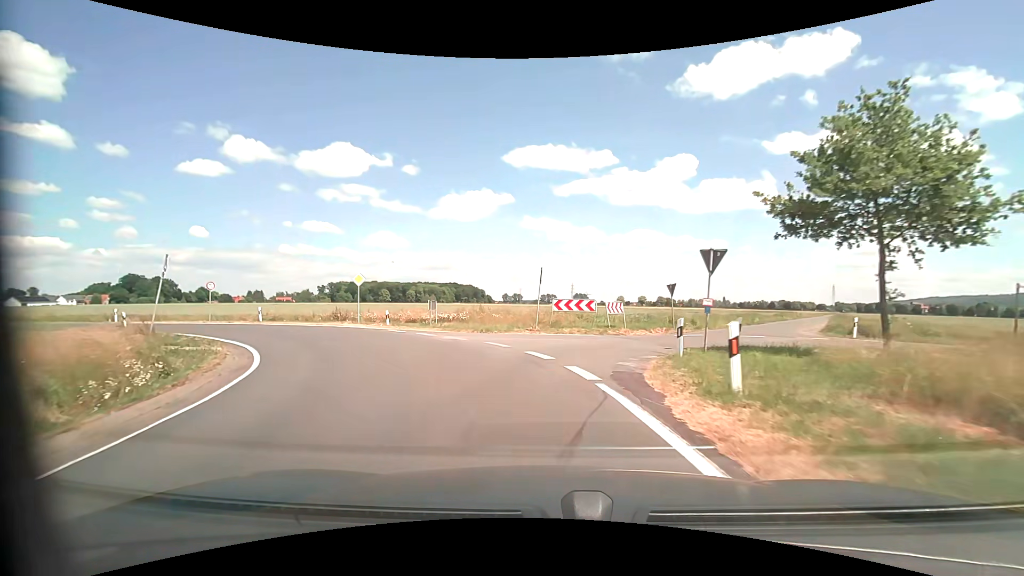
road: tertiary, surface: asphalt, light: Day
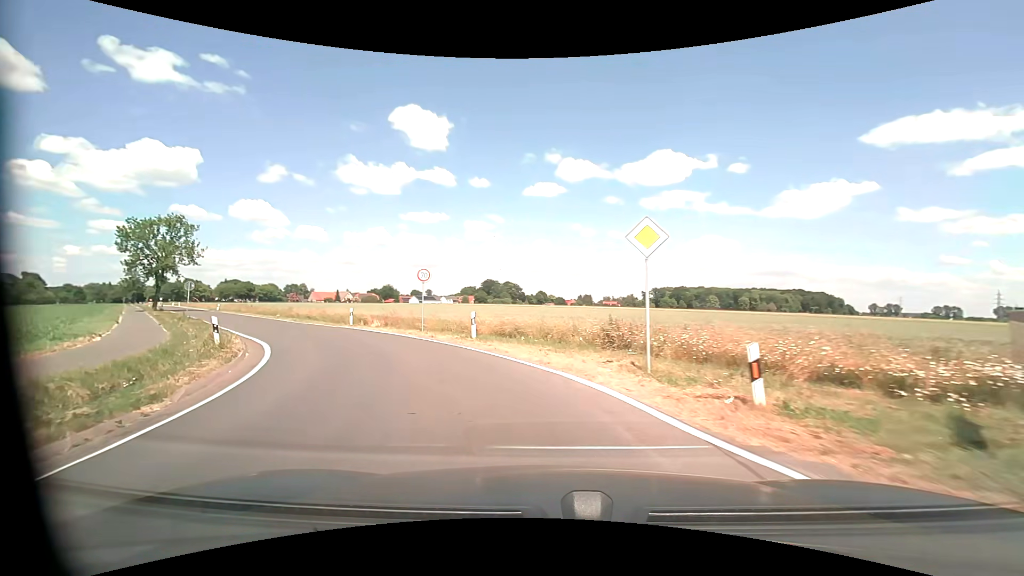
(-5.4, +19.3) m; -36°
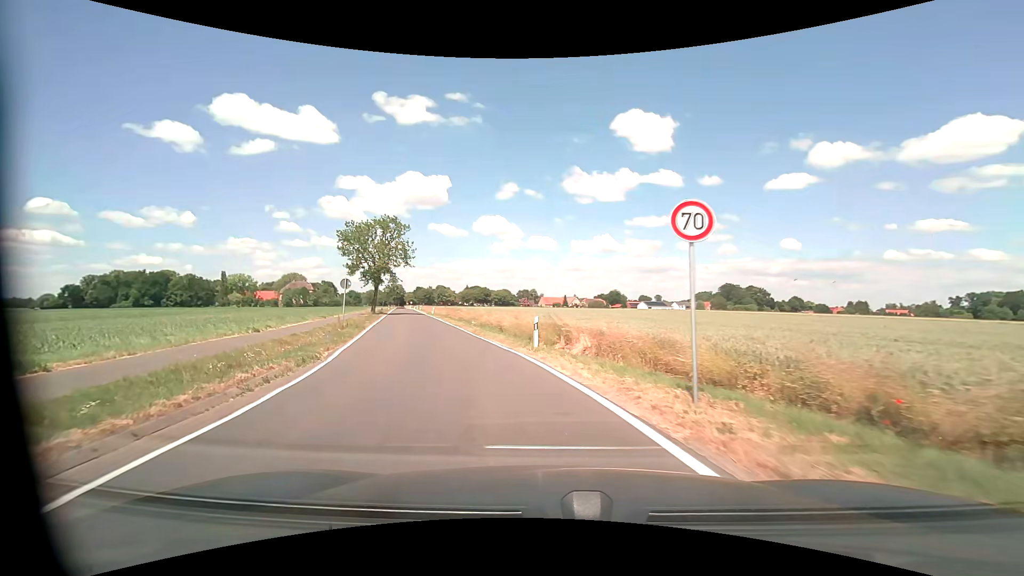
(-3.3, +14.6) m; -25°
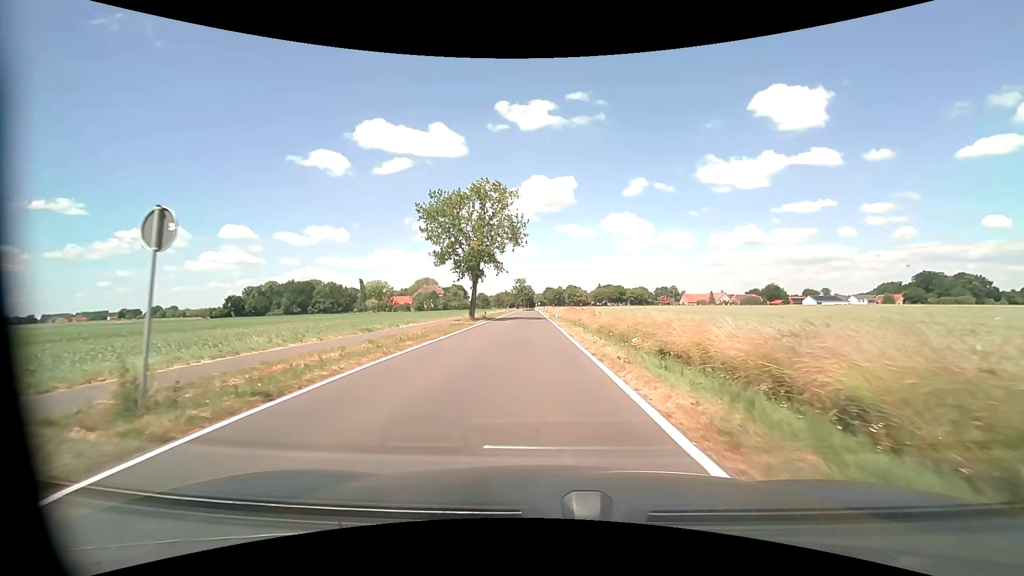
(-3.8, +21.8) m; -15°
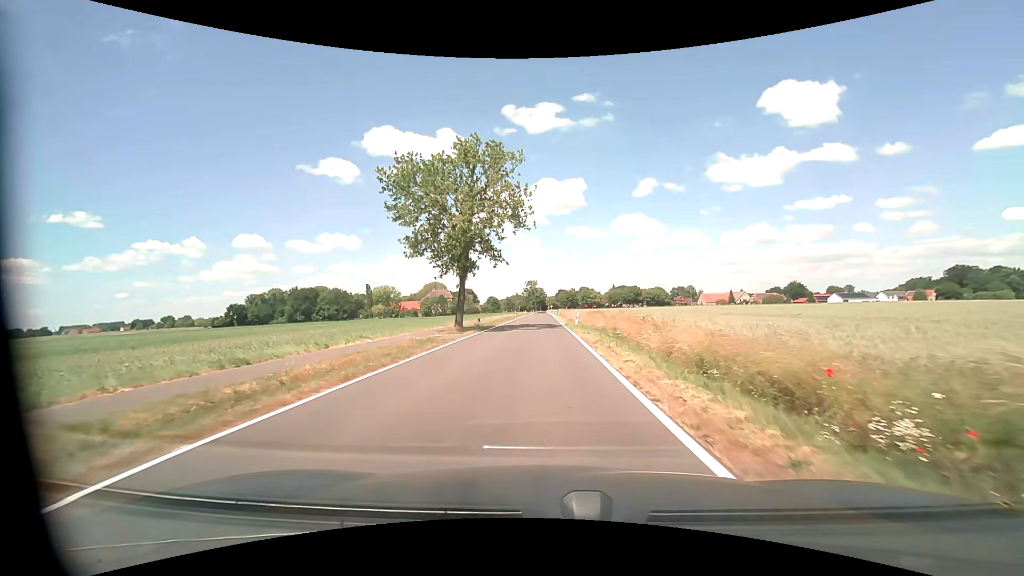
(-0.2, +13.0) m; -1°
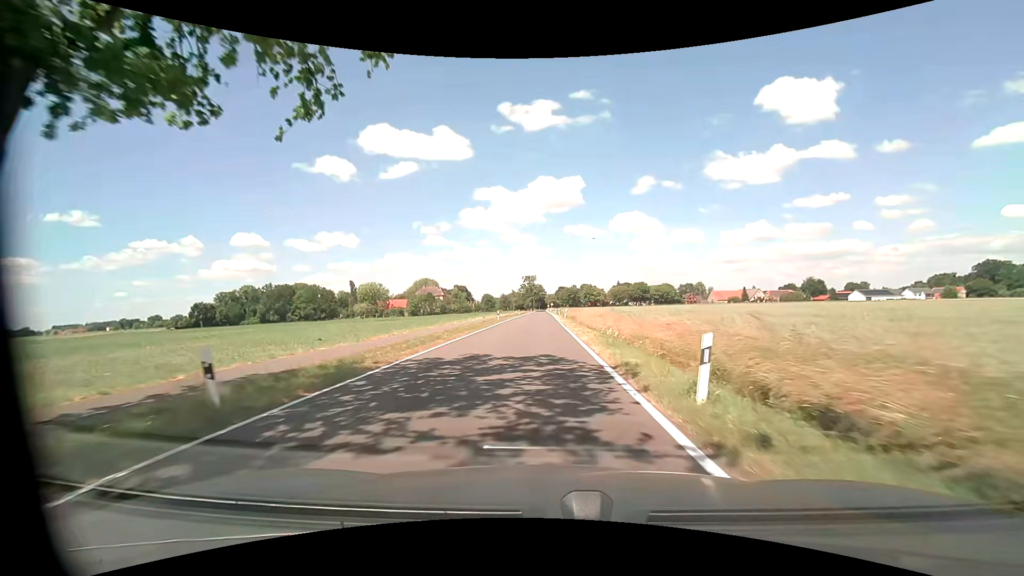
(0.0, +29.1) m; 0°
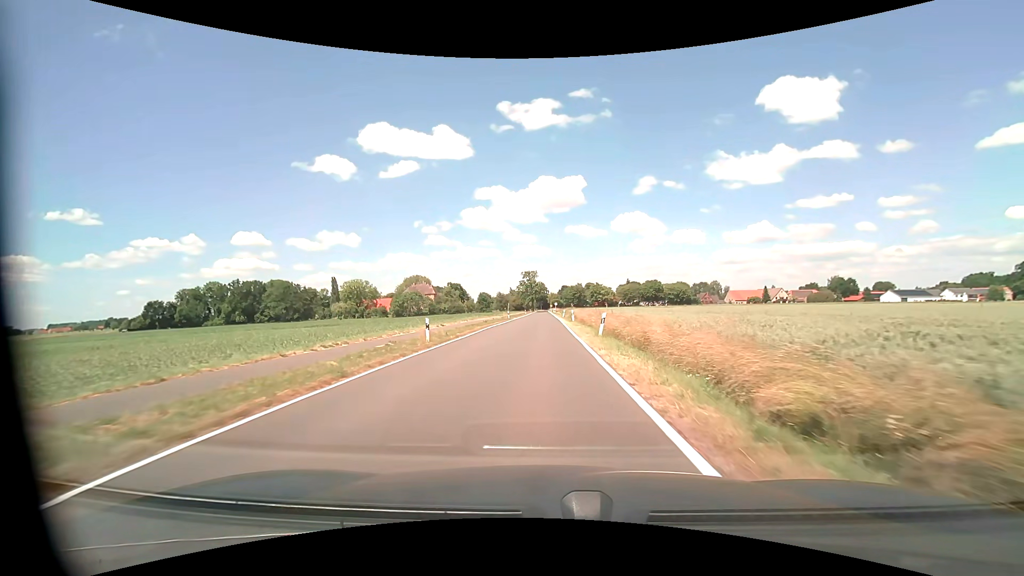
(-0.2, +32.7) m; 0°
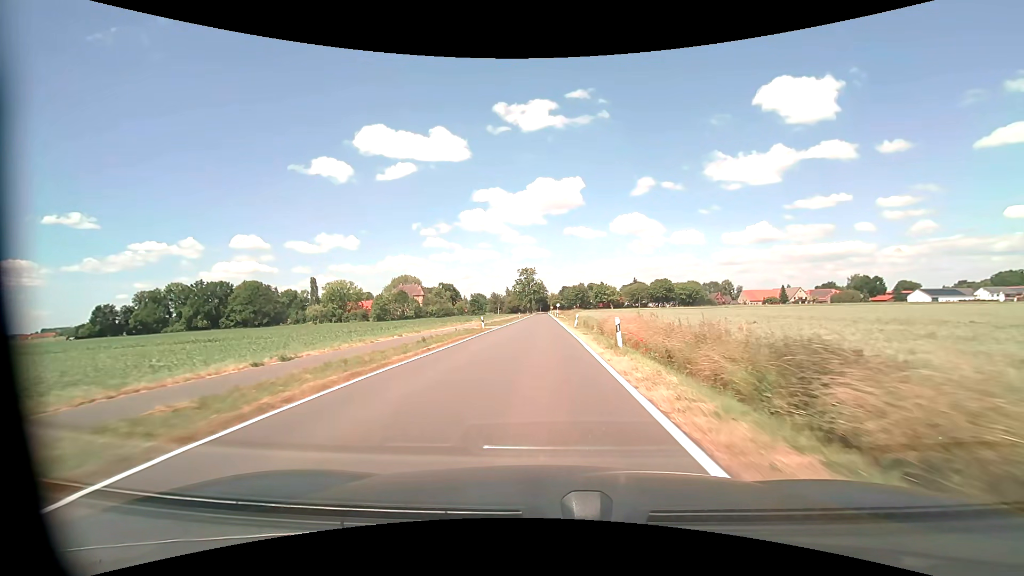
(0.0, +26.4) m; 0°
(0, +10) (0, +20) (0, +30) (0, +40) (0, +50) (0, +60) (0, +70) (0, +80) (0, +90) (0, +100) m
